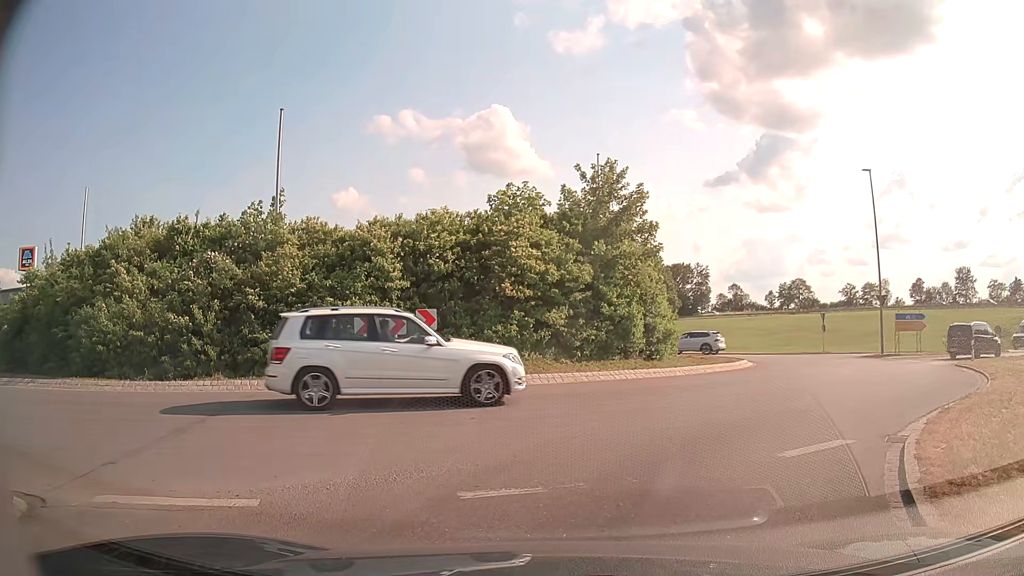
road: tertiary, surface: asphalt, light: Day
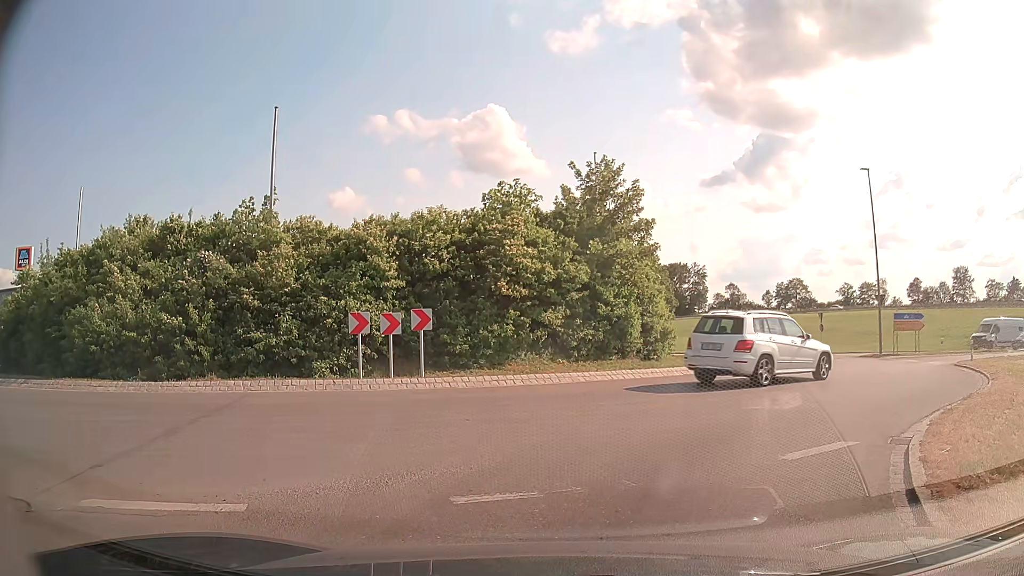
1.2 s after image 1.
(0.0, +0.2) m; 0°
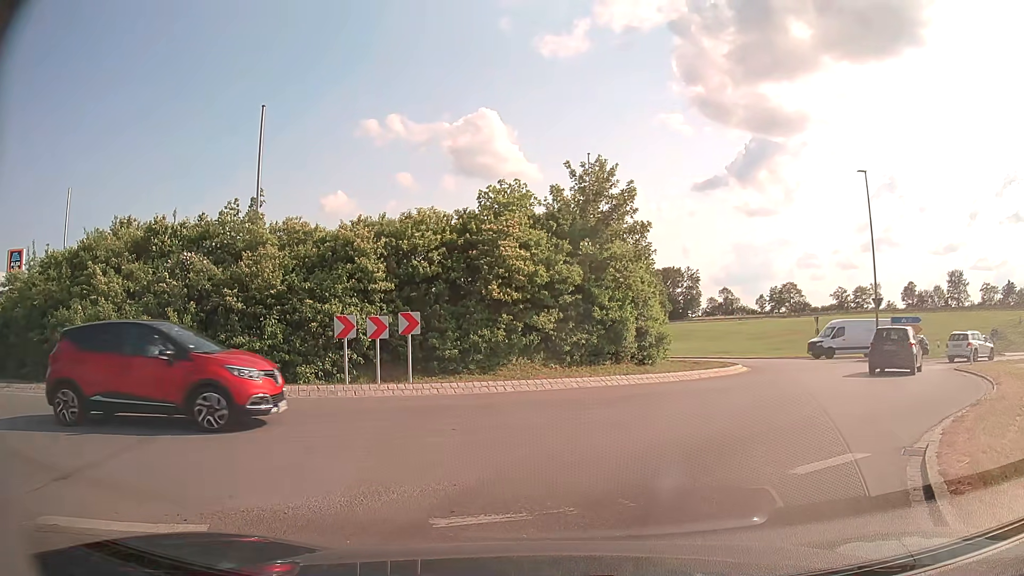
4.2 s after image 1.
(0.0, +0.6) m; 0°
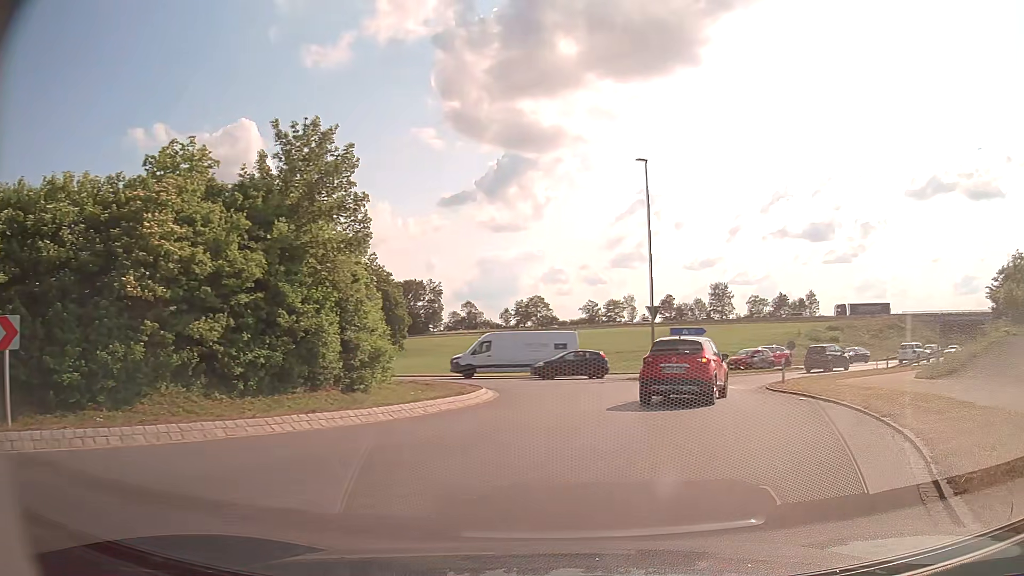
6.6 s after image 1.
(+1.5, +6.4) m; +26°
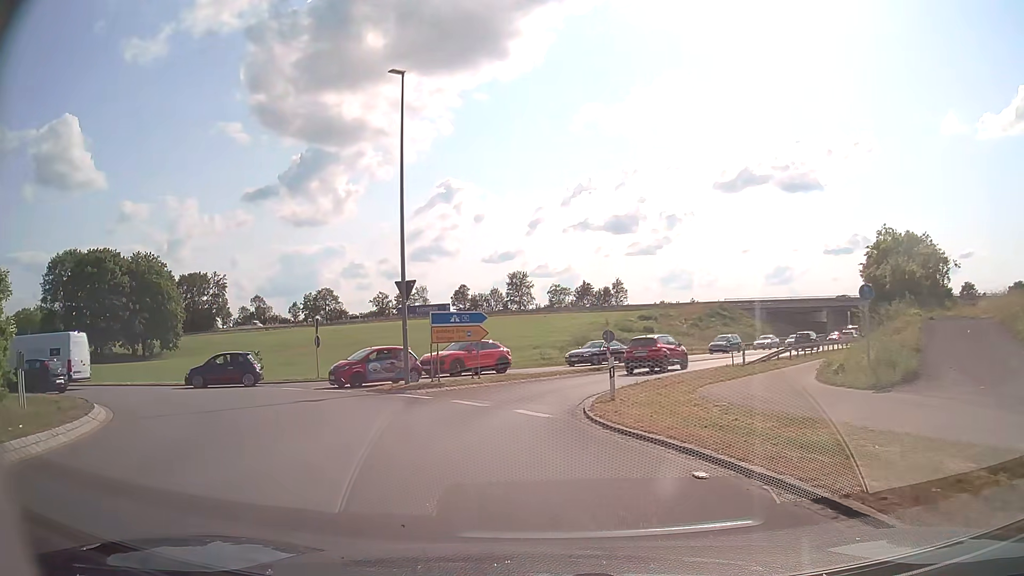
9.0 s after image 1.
(+2.7, +10.8) m; +17°
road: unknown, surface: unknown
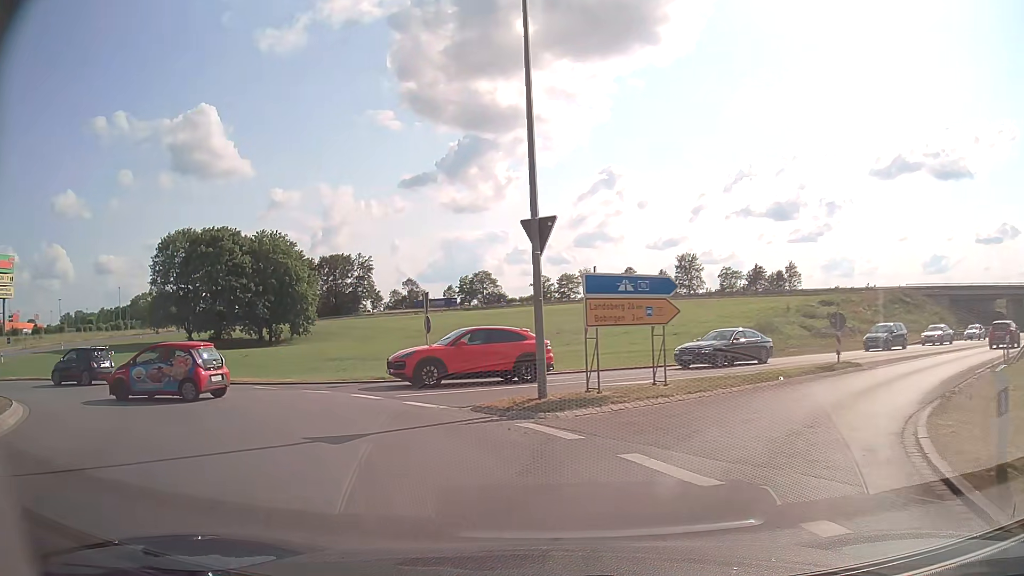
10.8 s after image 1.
(-0.9, +9.6) m; -13°
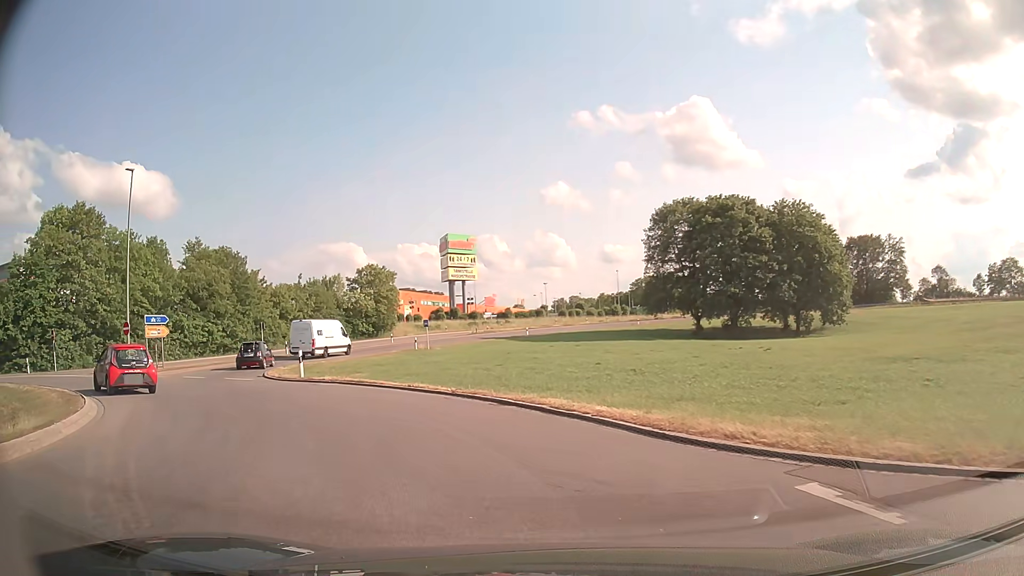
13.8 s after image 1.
(-5.7, +15.1) m; -44°
